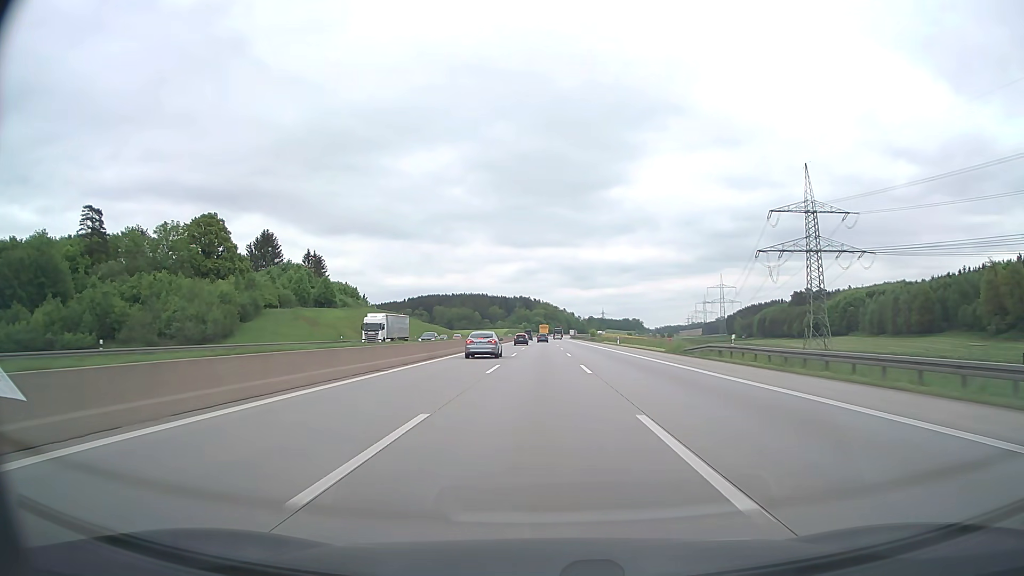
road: motorway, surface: asphalt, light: Day
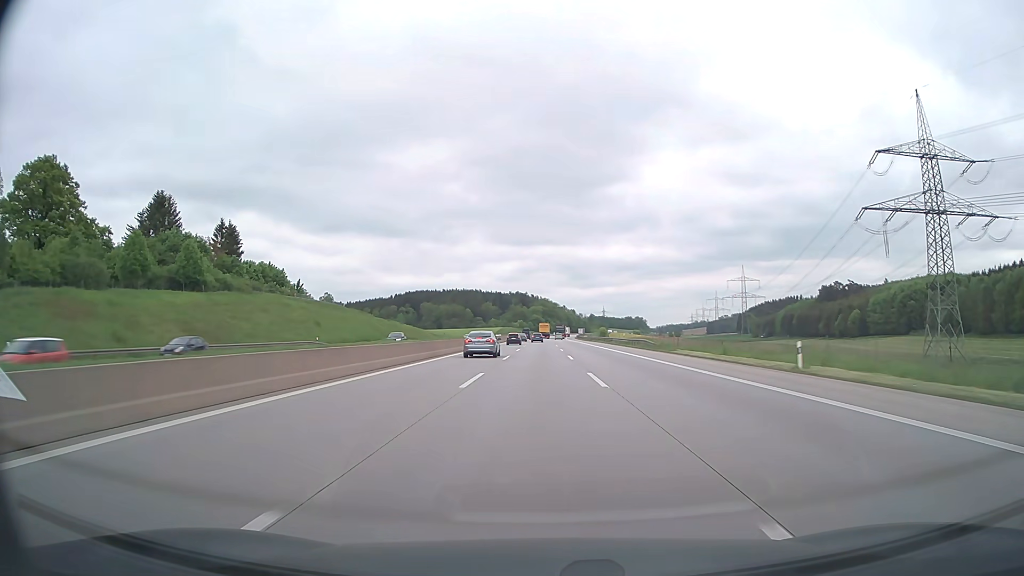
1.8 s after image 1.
(+0.1, +60.4) m; 0°
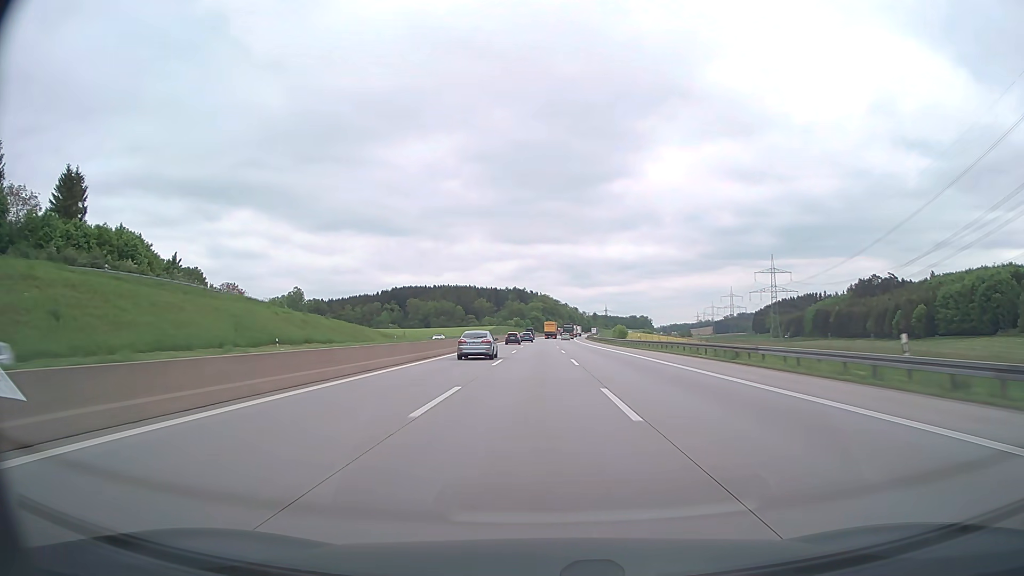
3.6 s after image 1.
(0.0, +60.2) m; 0°
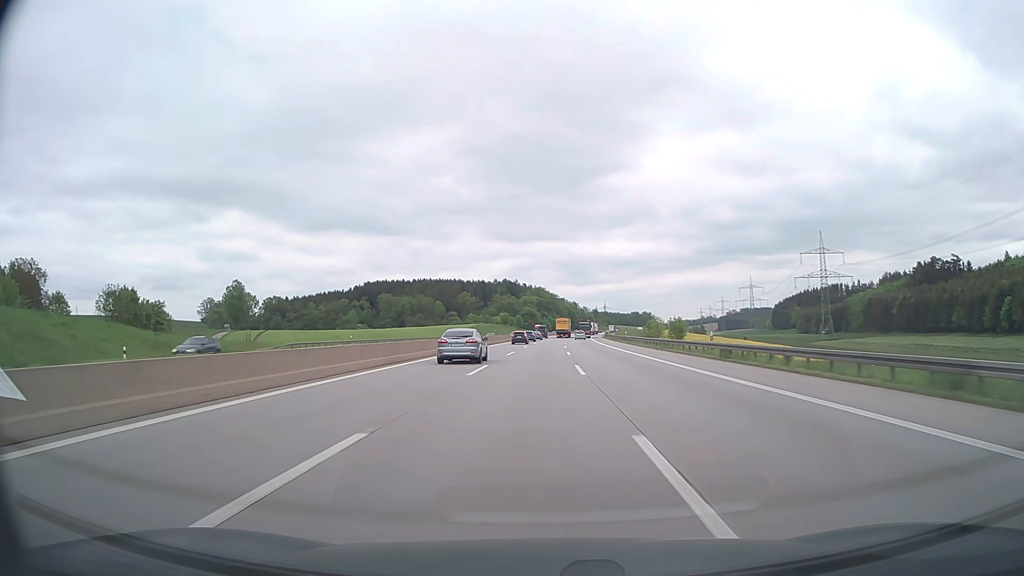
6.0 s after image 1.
(+0.2, +79.6) m; 0°
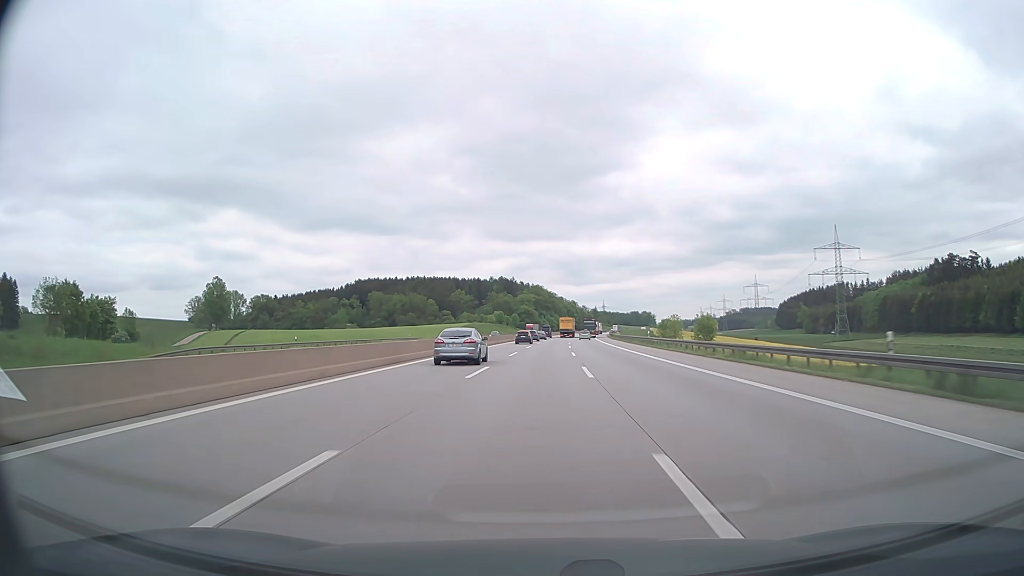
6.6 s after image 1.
(0.0, +19.7) m; 0°
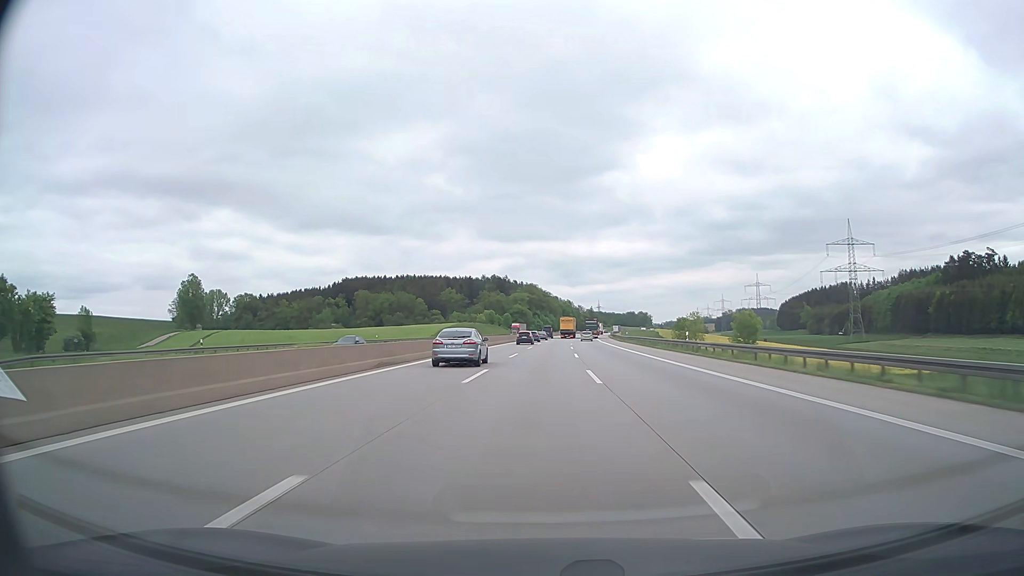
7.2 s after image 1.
(+0.1, +19.5) m; 0°
